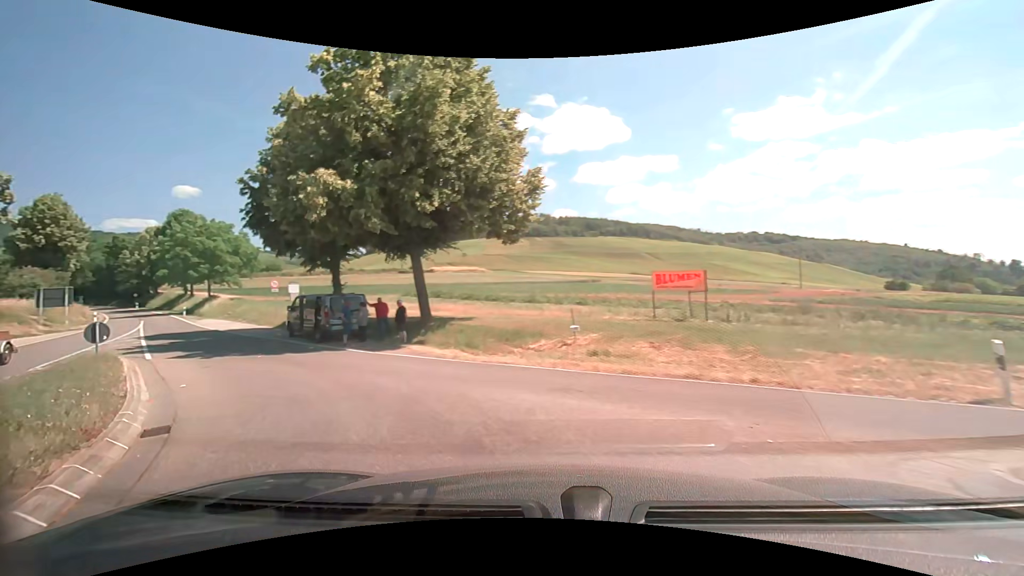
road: primary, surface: asphalt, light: Day
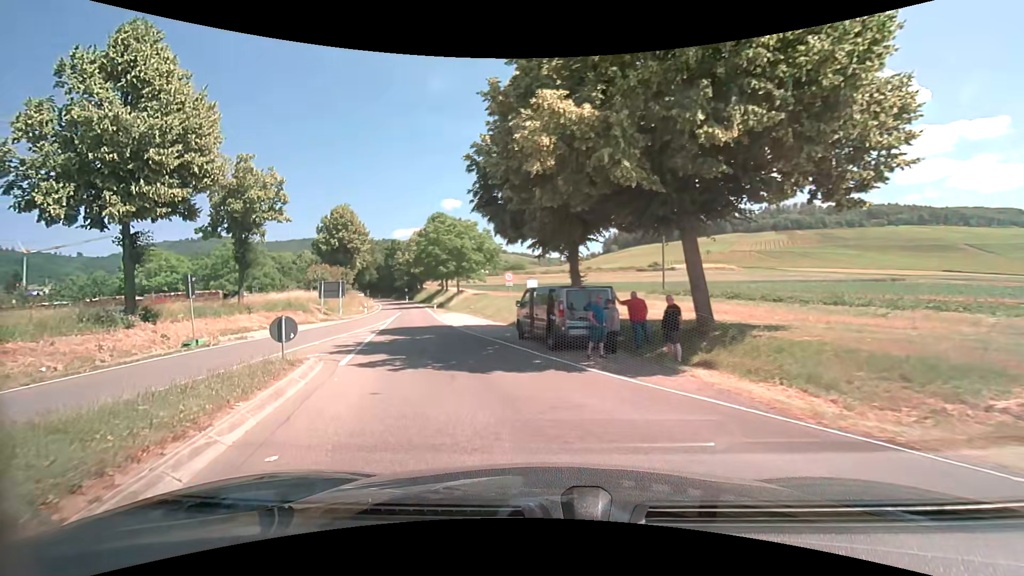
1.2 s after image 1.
(-1.9, +6.5) m; -26°
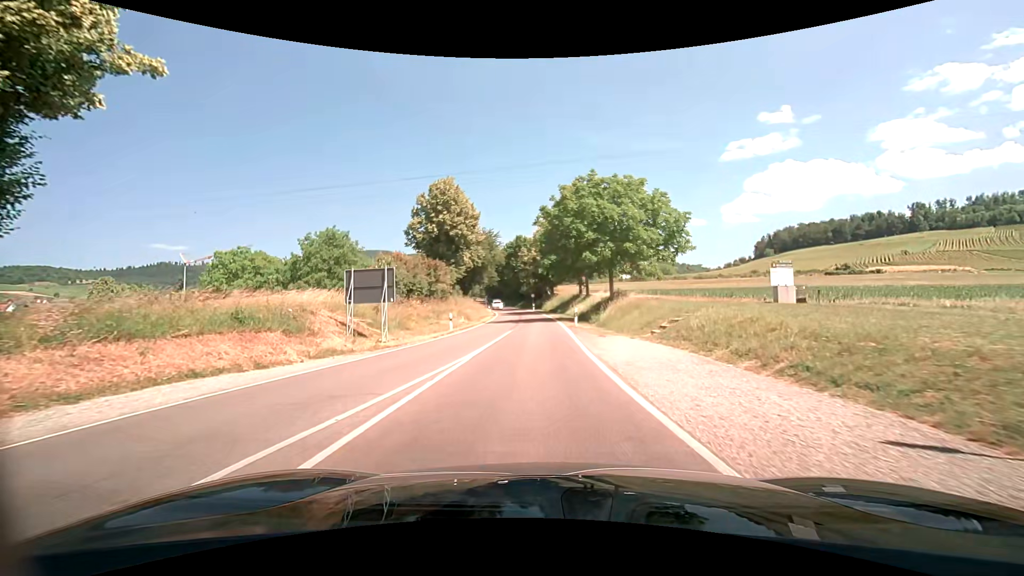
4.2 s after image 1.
(-5.7, +24.5) m; -16°
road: tertiary
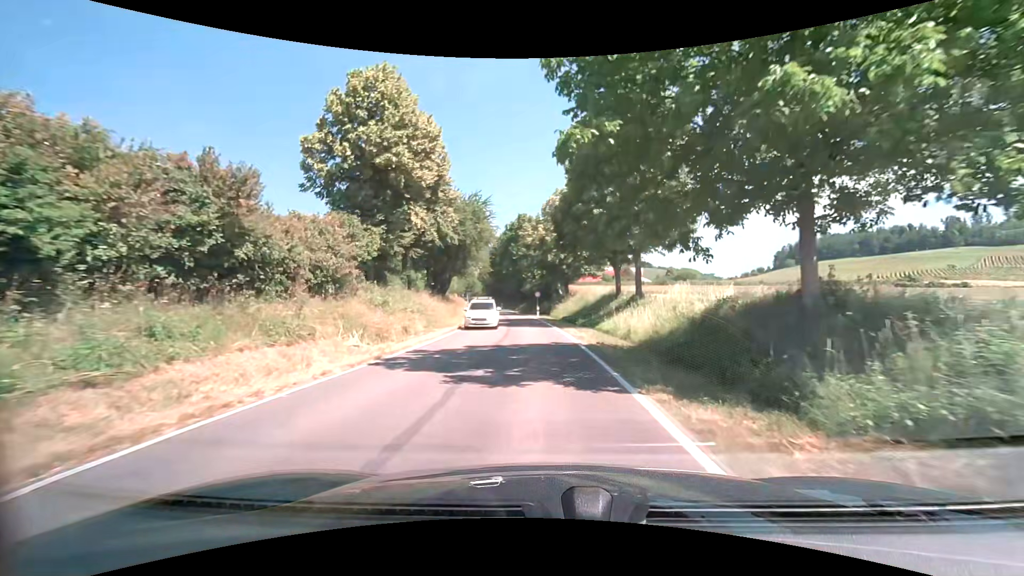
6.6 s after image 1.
(-0.3, +27.3) m; -1°
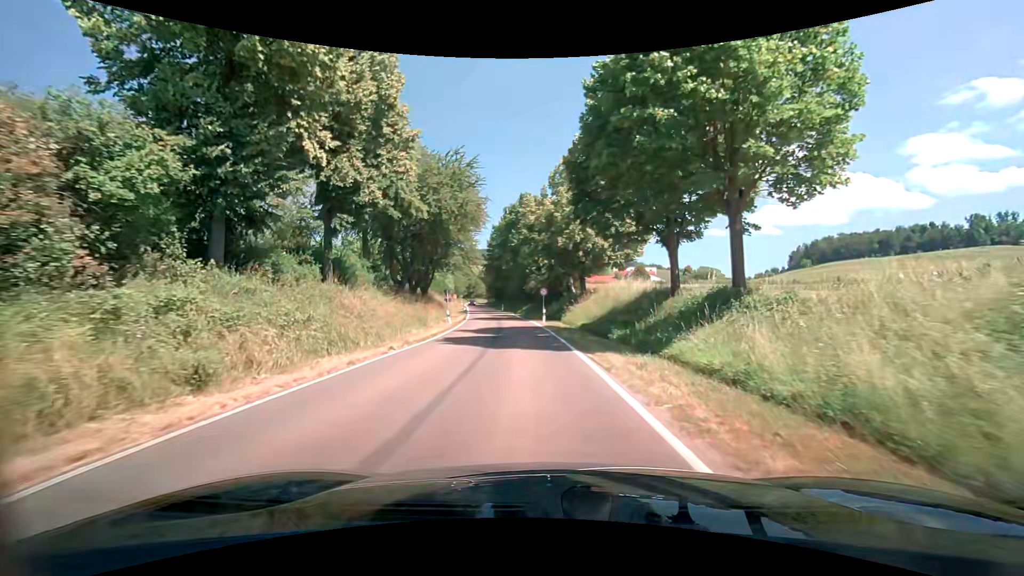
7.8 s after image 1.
(0.0, +15.1) m; -1°
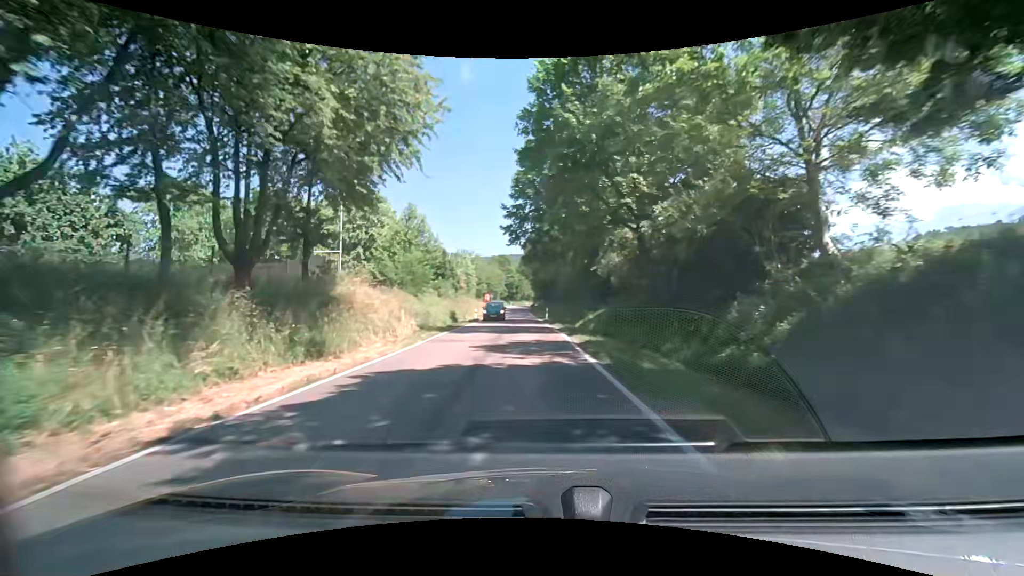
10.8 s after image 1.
(-1.9, +40.4) m; -5°
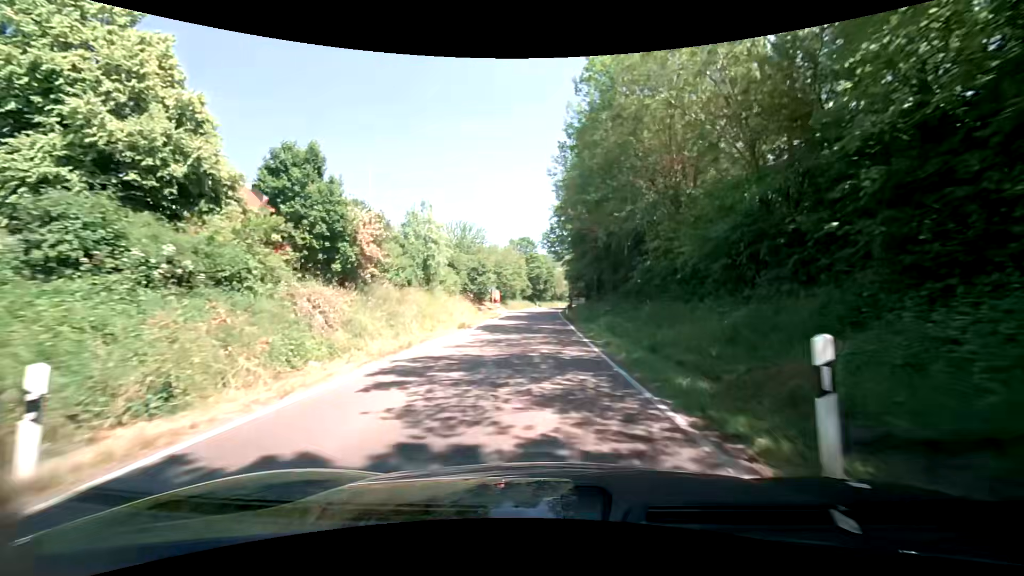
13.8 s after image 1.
(-1.7, +42.0) m; -4°
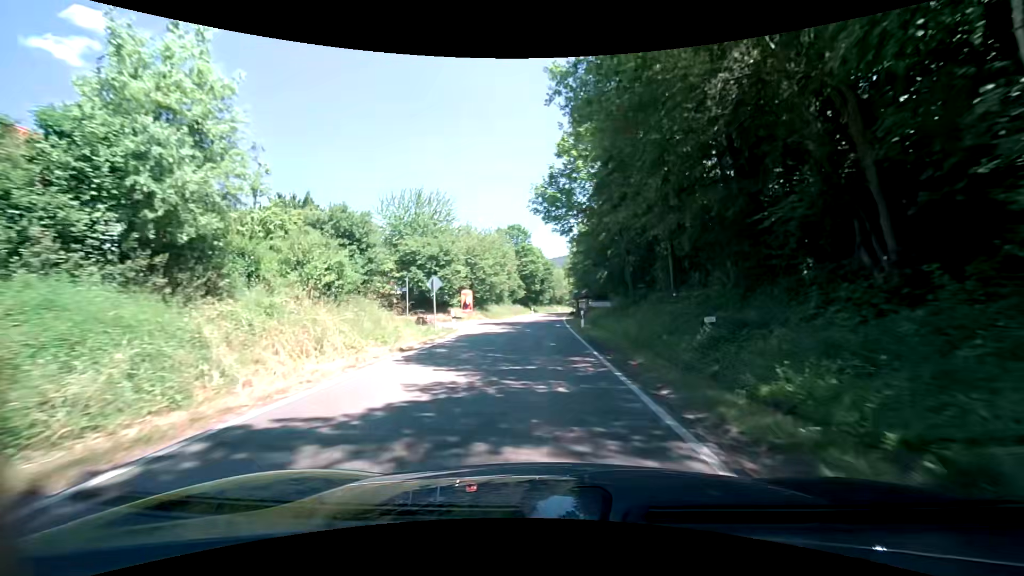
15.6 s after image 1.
(0.0, +23.5) m; 0°
(0, +10) (0, +20) (+1, +30) (+1, +40) (+1, +50) (+2, +60) (+2, +70) (+3, +80) (+4, +90) (+5, +100) m
